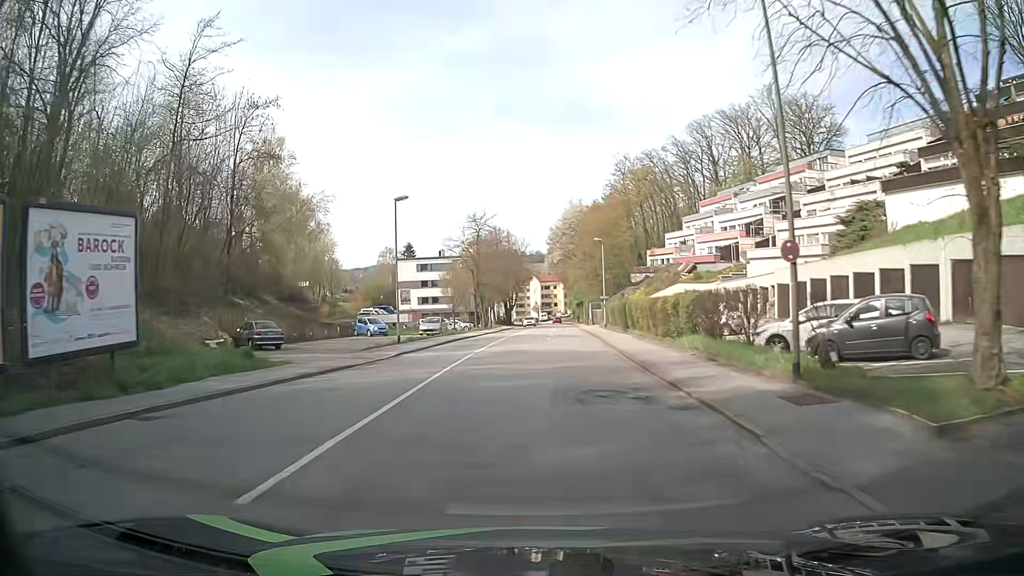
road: tertiary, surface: asphalt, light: Day
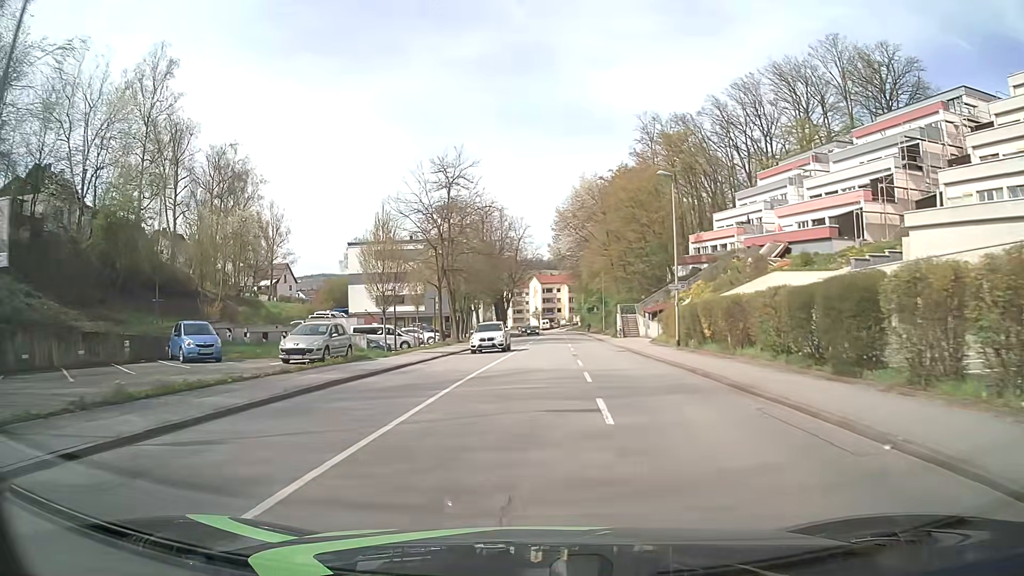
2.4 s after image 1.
(-0.3, +30.6) m; 0°
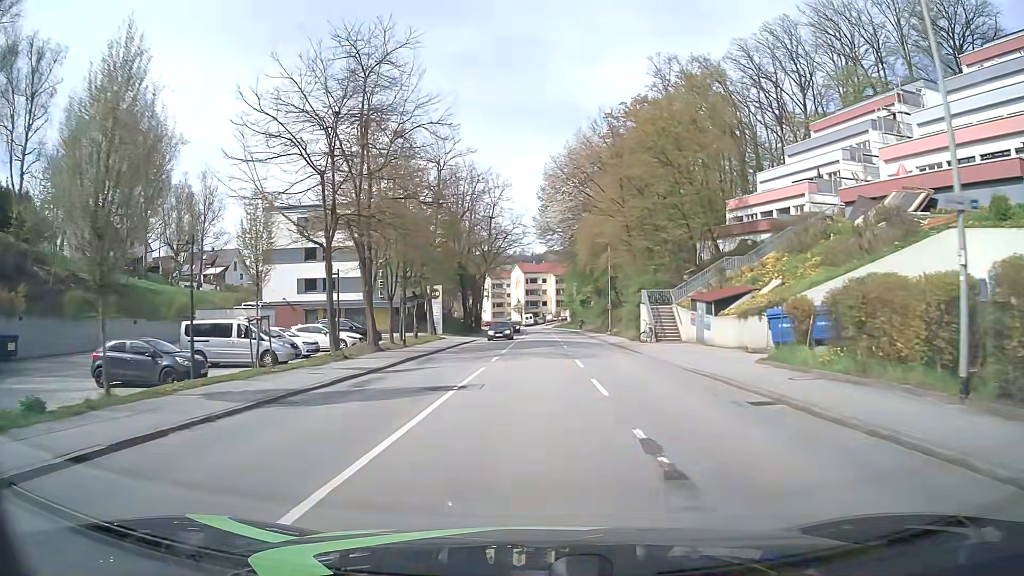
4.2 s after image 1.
(+0.3, +22.8) m; +1°
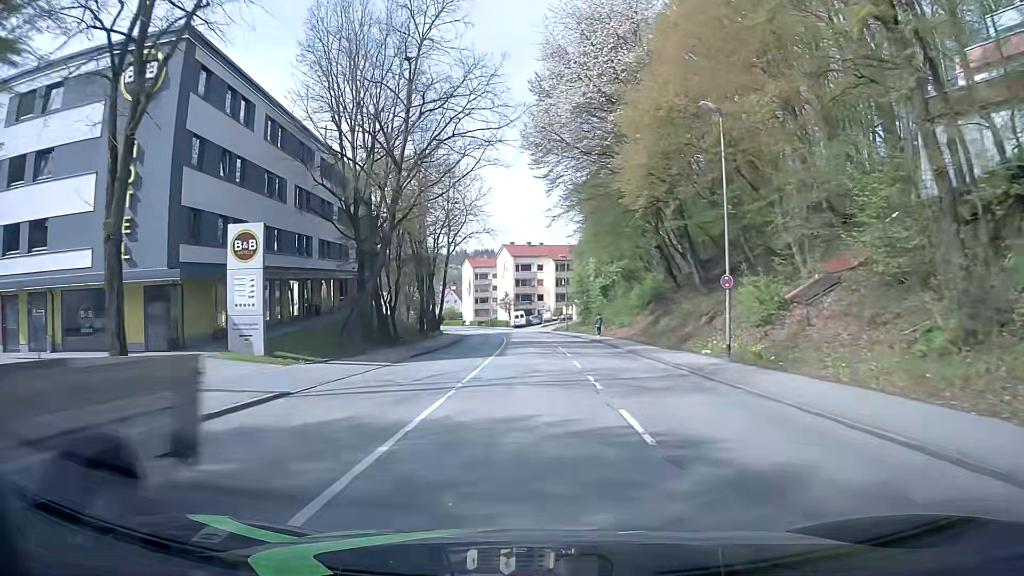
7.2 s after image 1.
(+0.3, +38.1) m; 0°
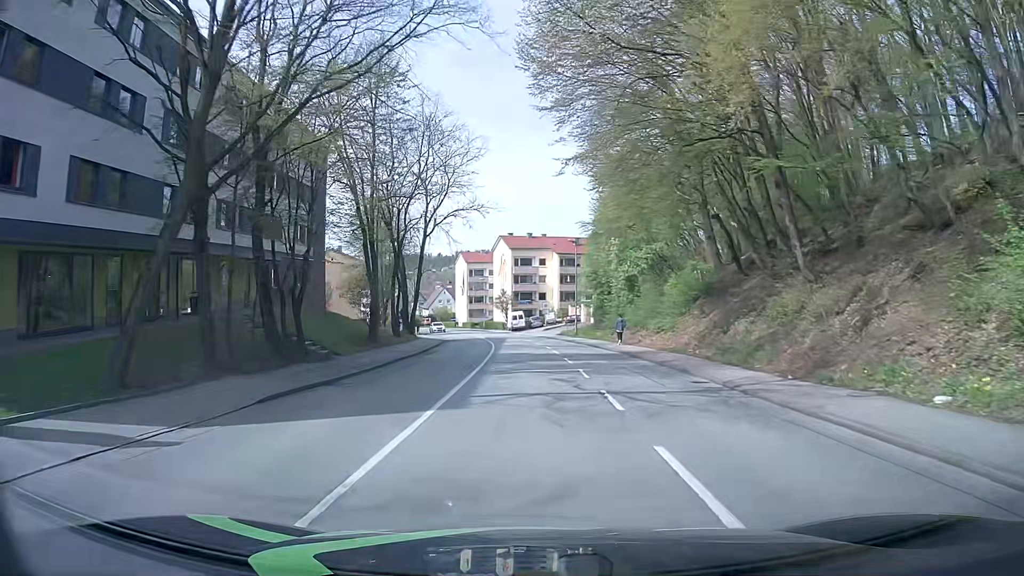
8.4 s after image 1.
(0.0, +15.3) m; 0°
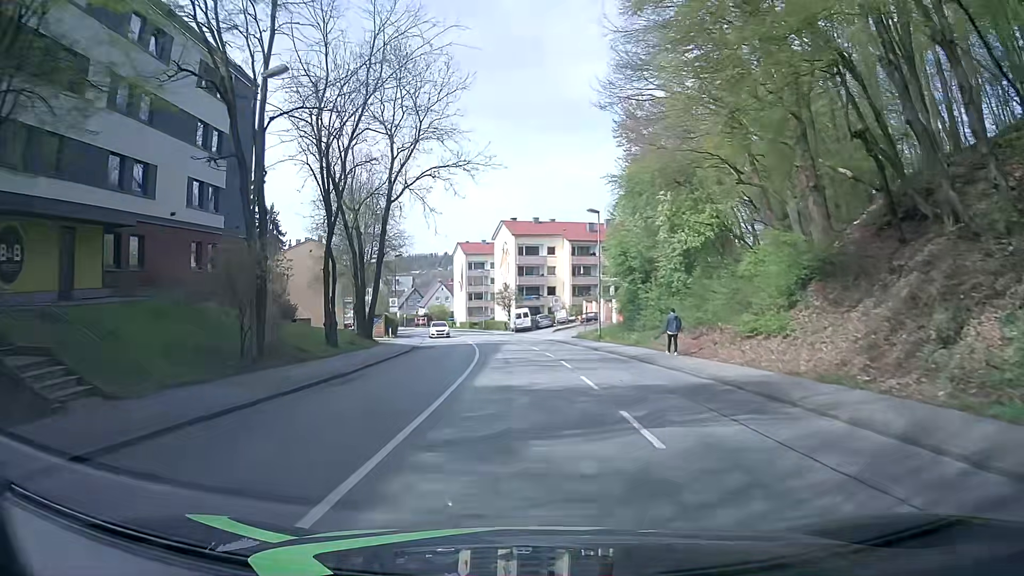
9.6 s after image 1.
(+0.1, +15.3) m; -1°
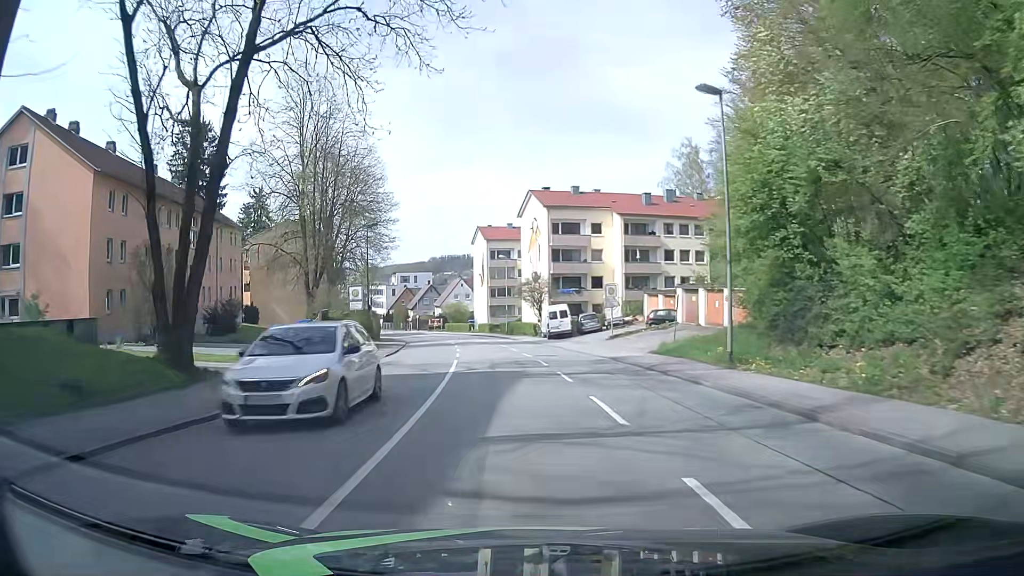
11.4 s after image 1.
(-0.1, +22.9) m; -2°
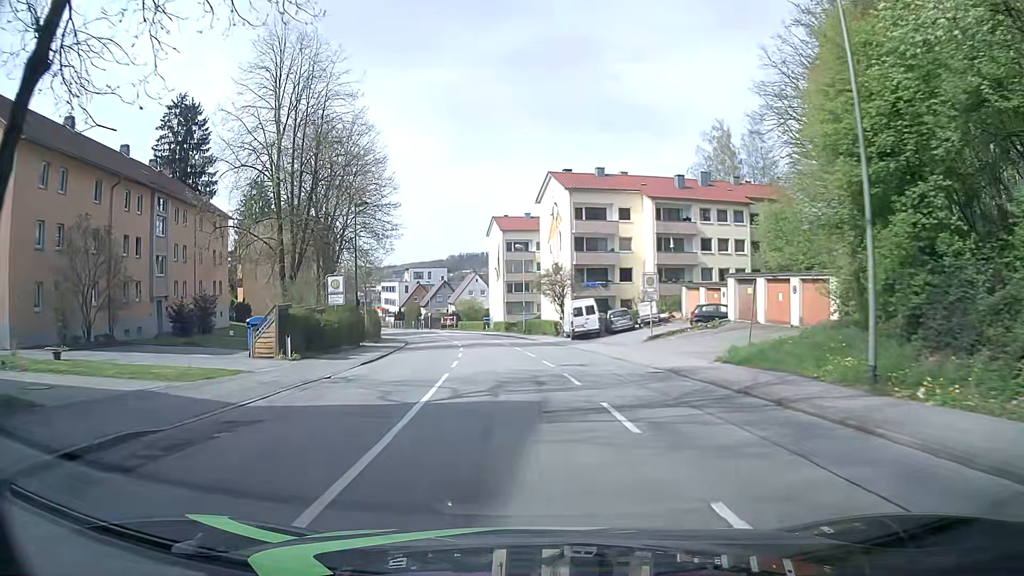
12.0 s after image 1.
(-0.1, +7.6) m; -1°
(0, +10) (-1, +20) (-2, +30) (-3, +40) (-5, +50) (-7, +59) (-9, +69) (-12, +79) (-15, +88) (-18, +98) m
